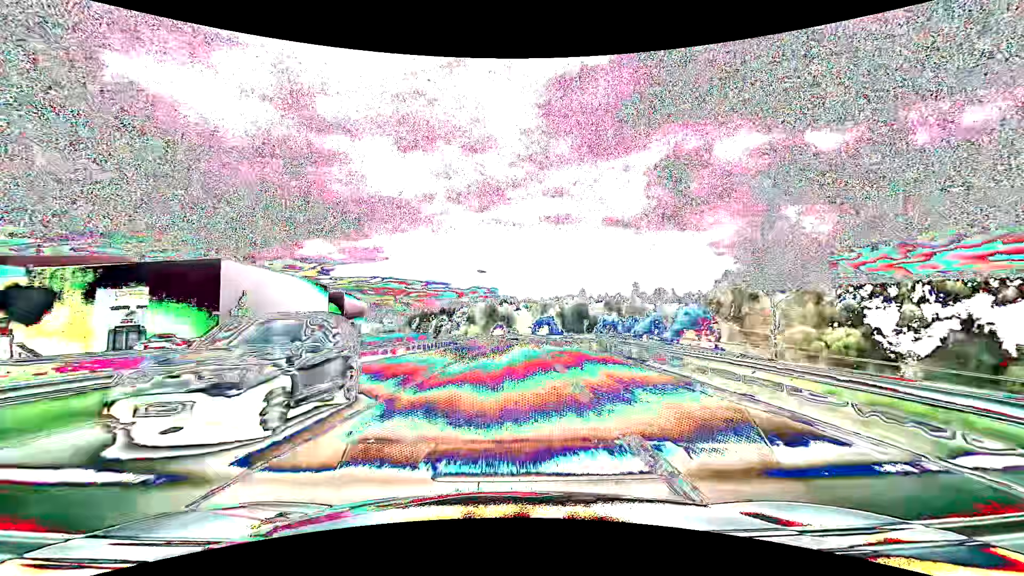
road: primary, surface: asphalt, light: Day
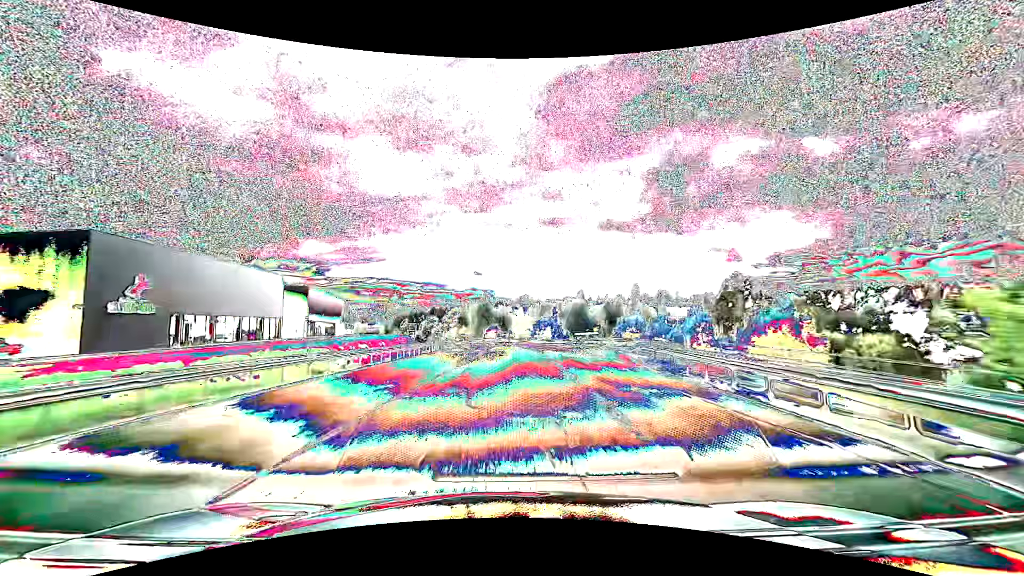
(+0.1, +15.2) m; +1°
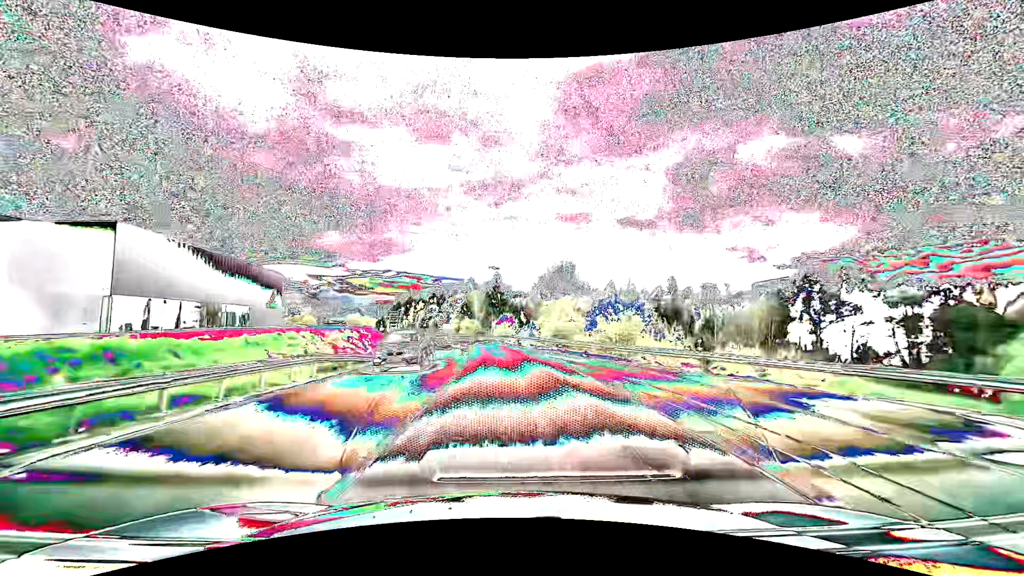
(-0.4, +44.5) m; -2°
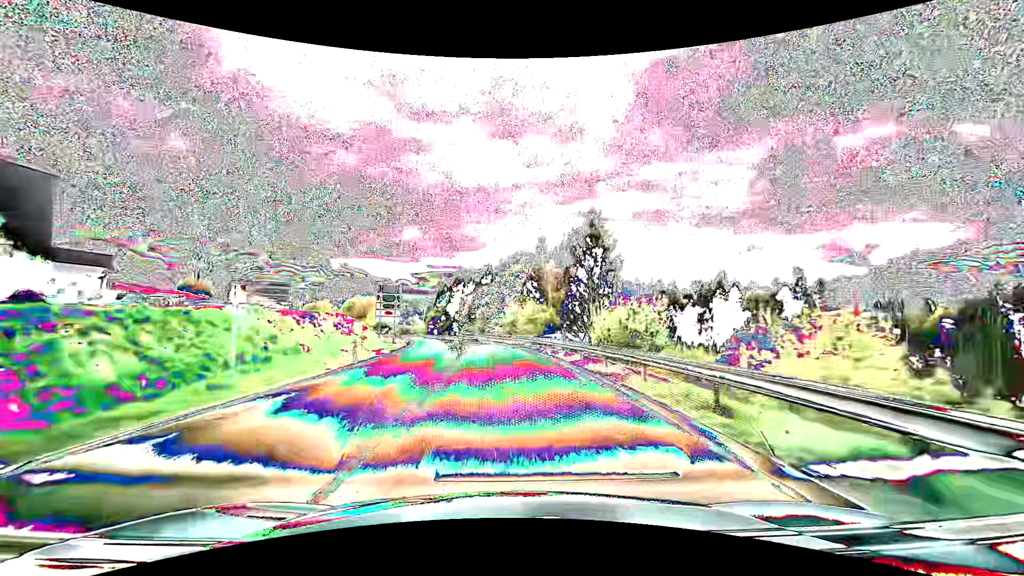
(-3.8, +56.6) m; -8°
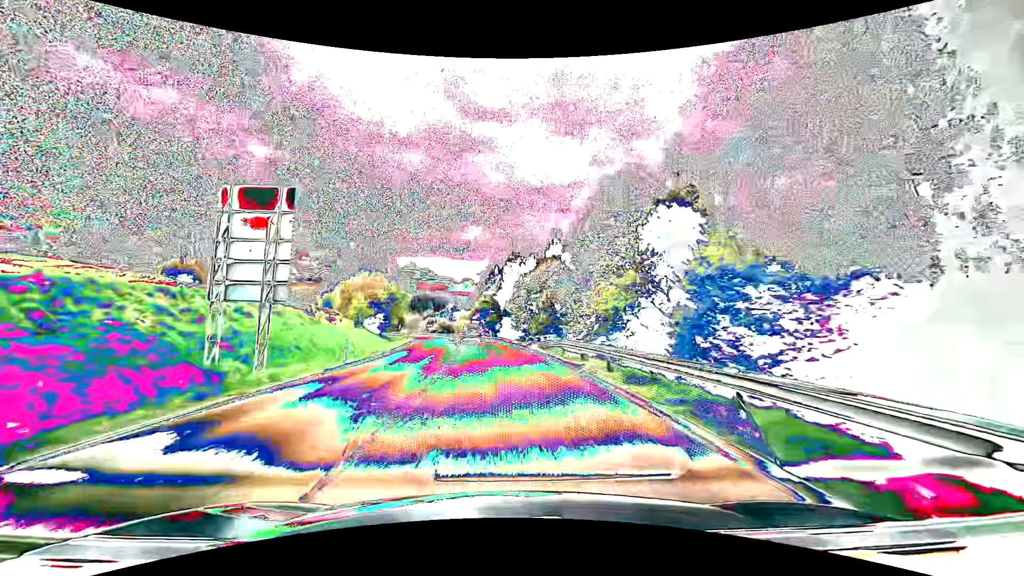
(-2.6, +40.5) m; -7°
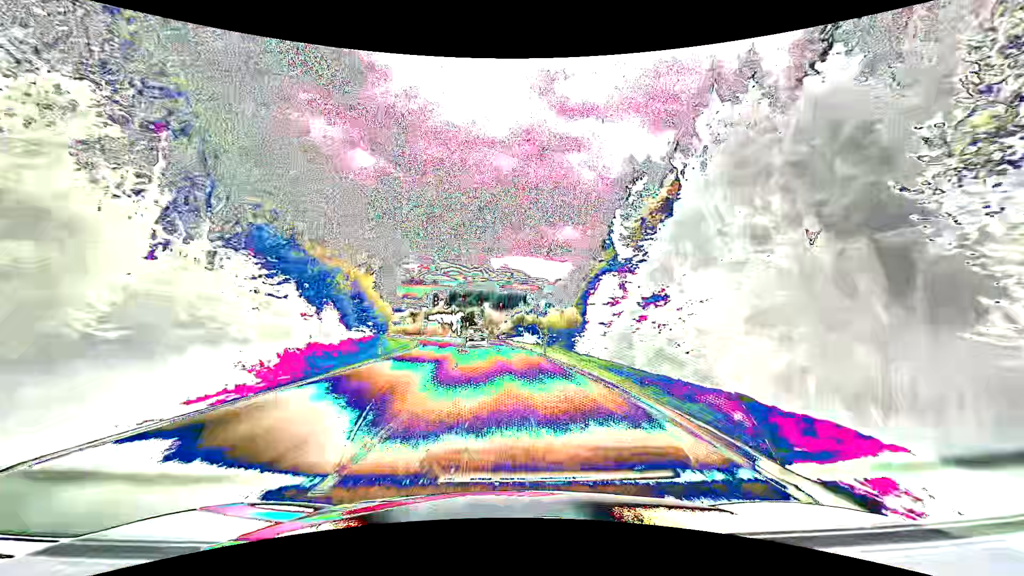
(-6.3, +64.9) m; -11°
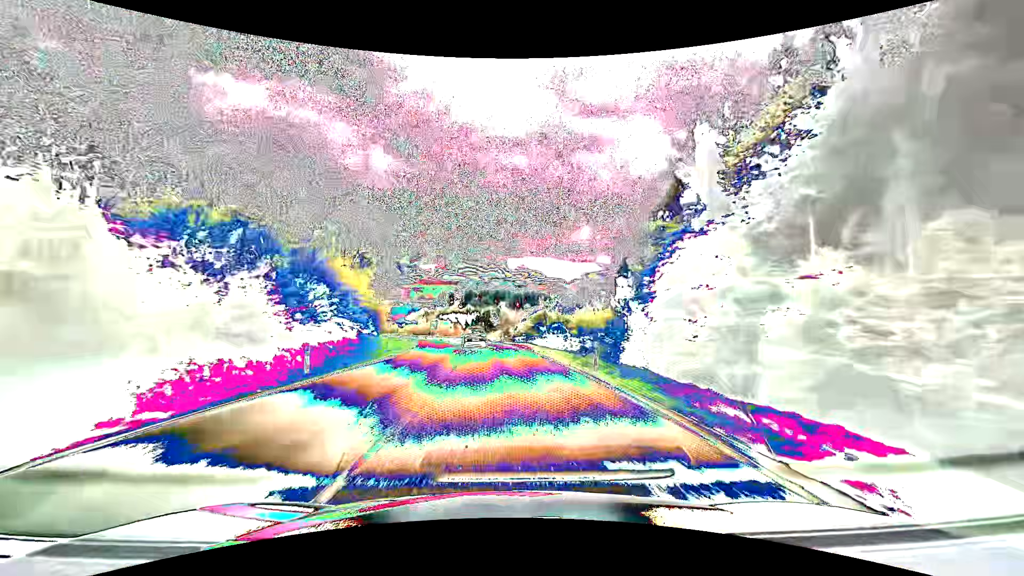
(-0.2, +12.9) m; -2°
(0, +10) (-1, +20) (-1, +30) (-2, +40) (-4, +50) (-5, +60) (-7, +70) (-9, +79) (-12, +89) (-14, +99) m
